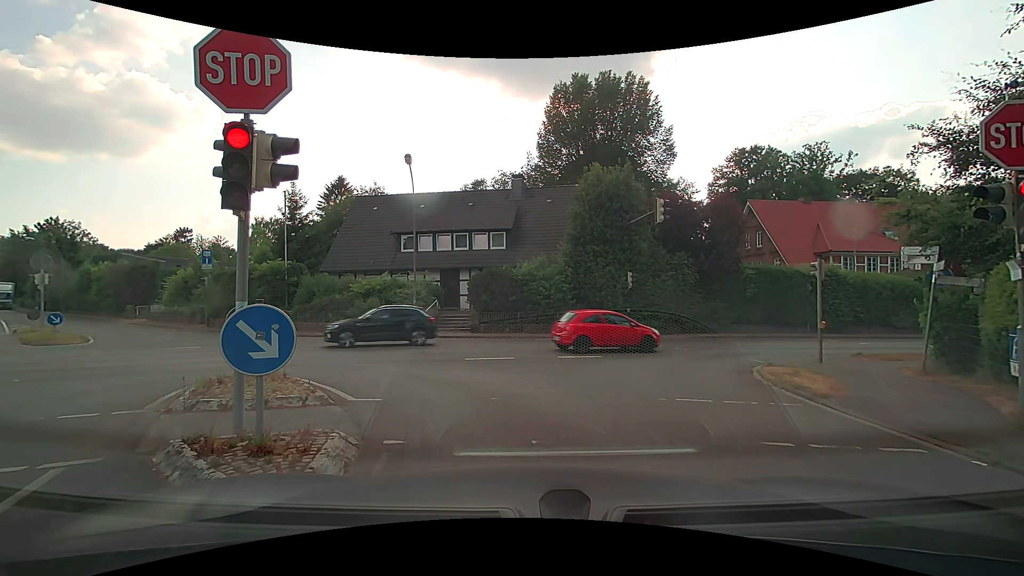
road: residential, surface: asphalt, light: Day
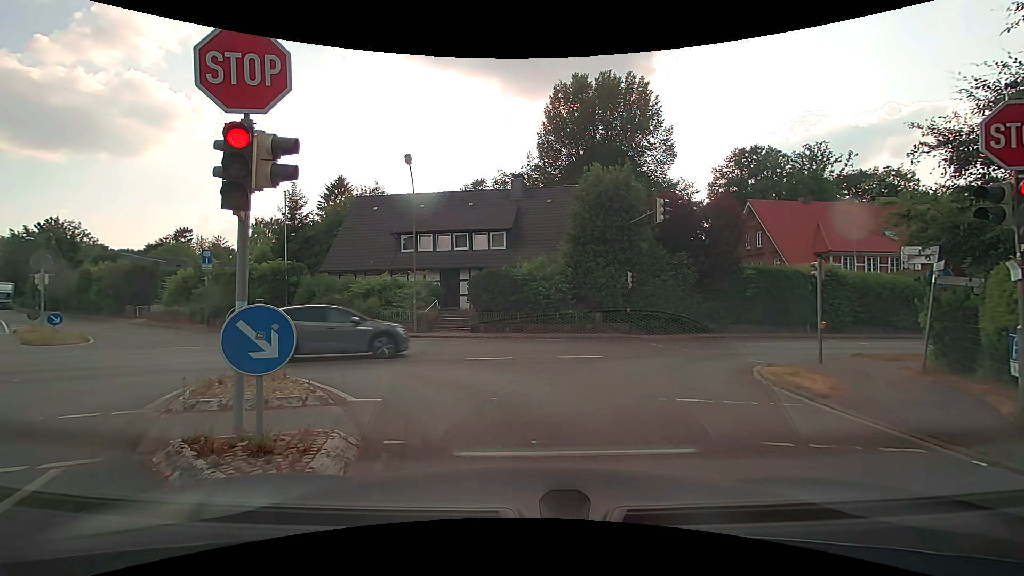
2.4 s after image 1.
(0.0, 0.0) m; 0°
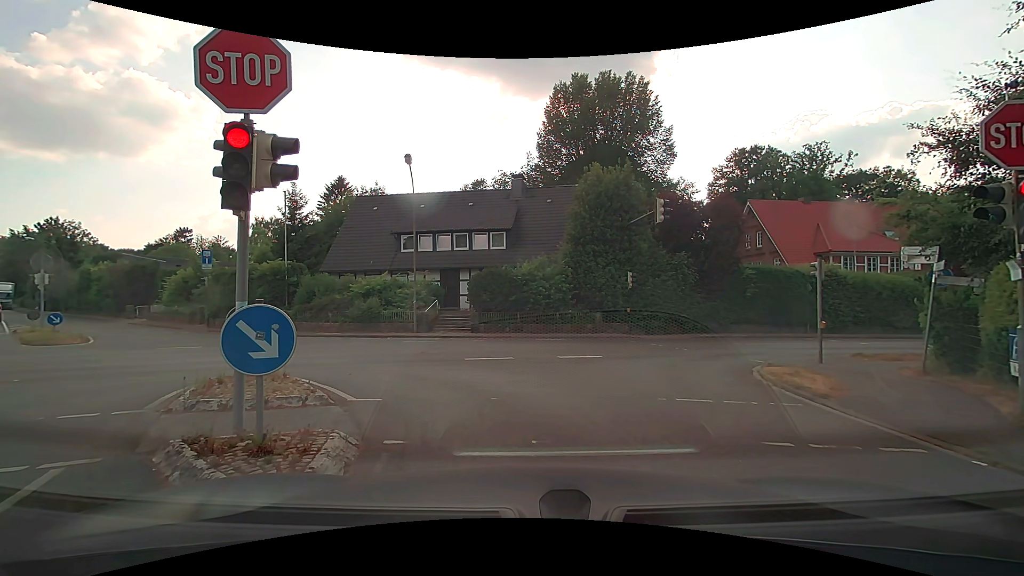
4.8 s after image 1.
(0.0, 0.0) m; 0°
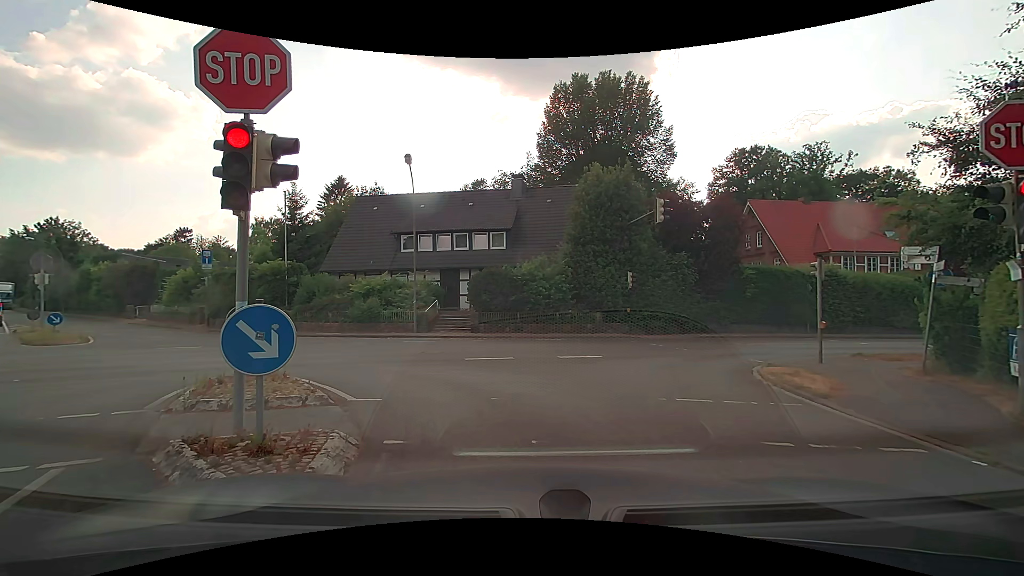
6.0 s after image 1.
(0.0, 0.0) m; 0°
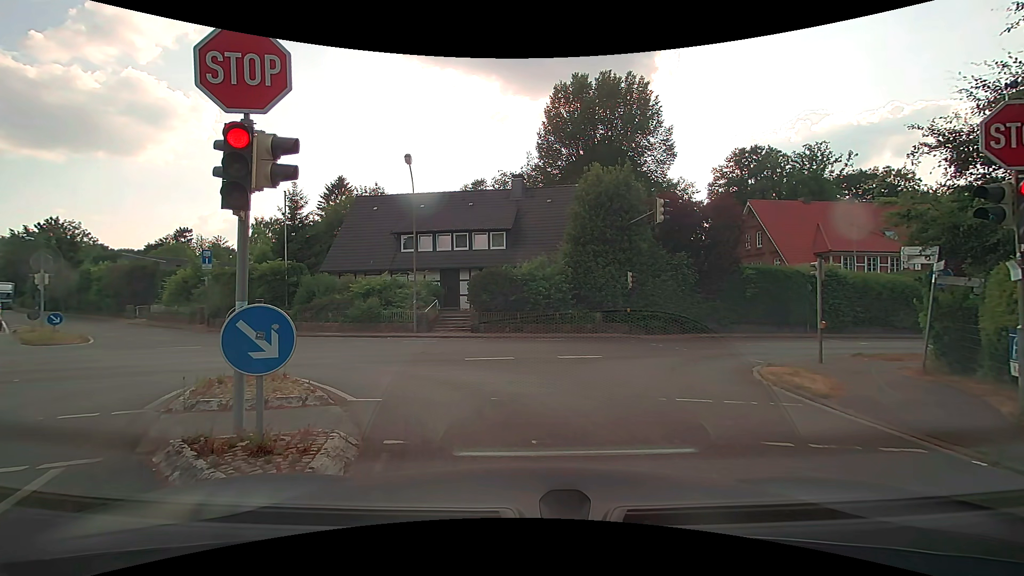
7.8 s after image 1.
(0.0, 0.0) m; 0°
(-1, +10) (-9, +16) (-19, +16) (-28, +13) (-38, +9) (-47, +6) (-56, +2) (-66, -1) (-75, -5) (-85, -8) m
